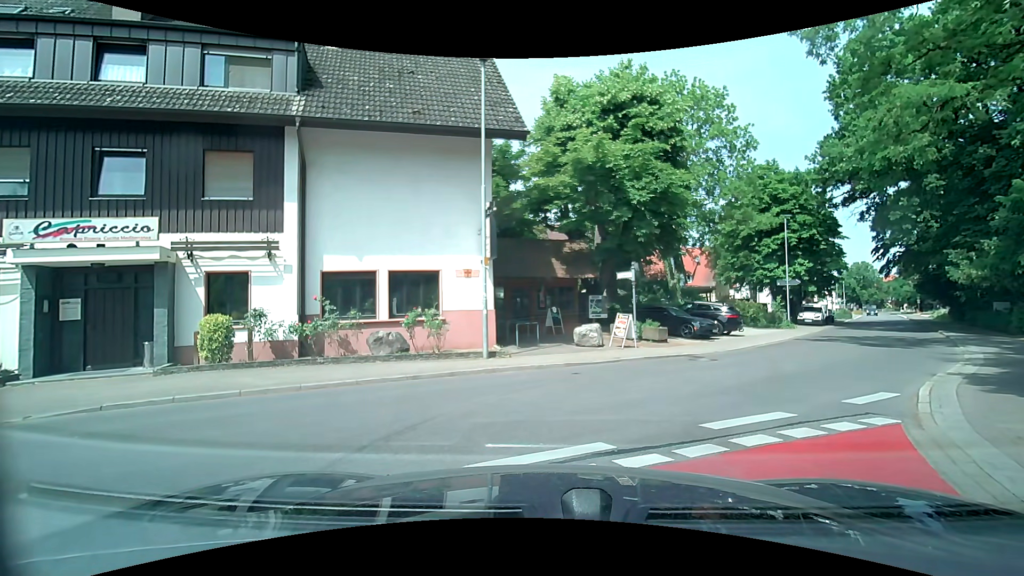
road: tertiary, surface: asphalt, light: Day
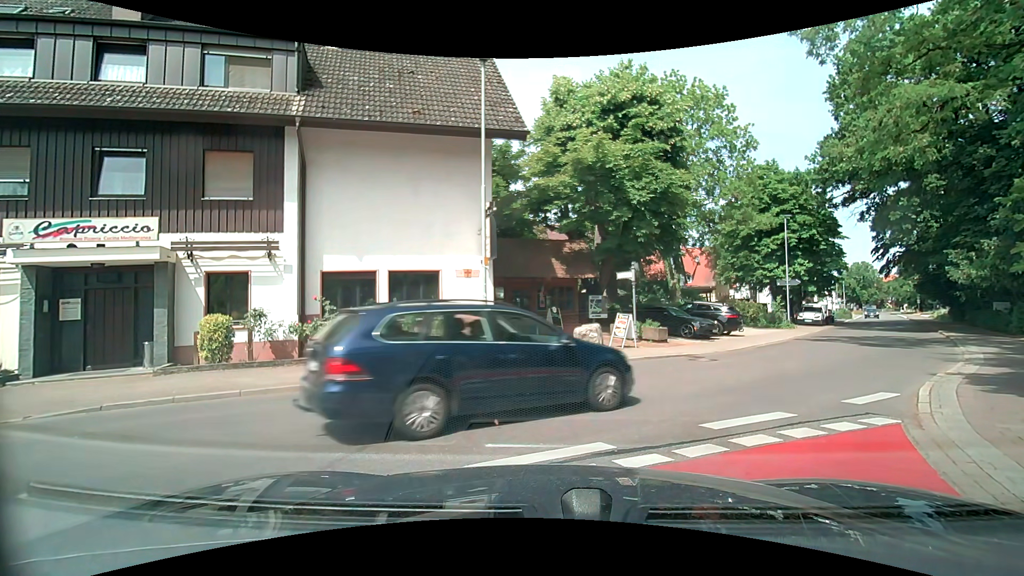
(0.0, 0.0) m; 0°
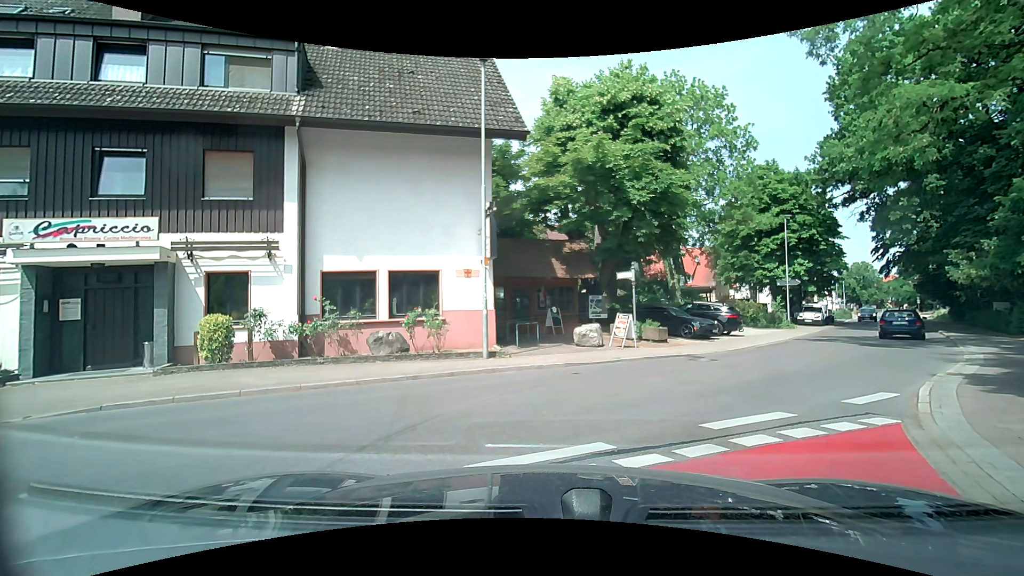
(0.0, 0.0) m; 0°
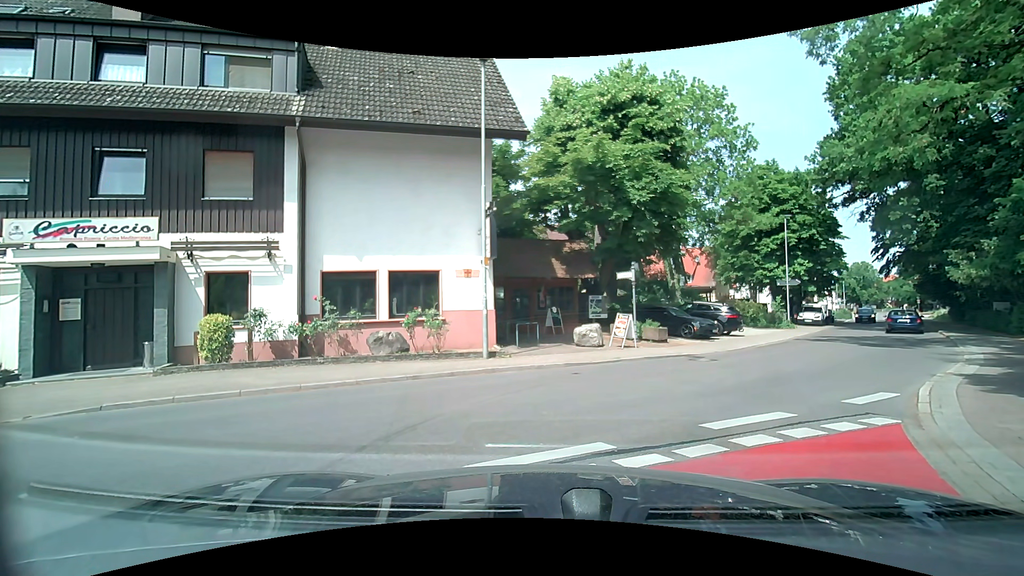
(0.0, 0.0) m; 0°
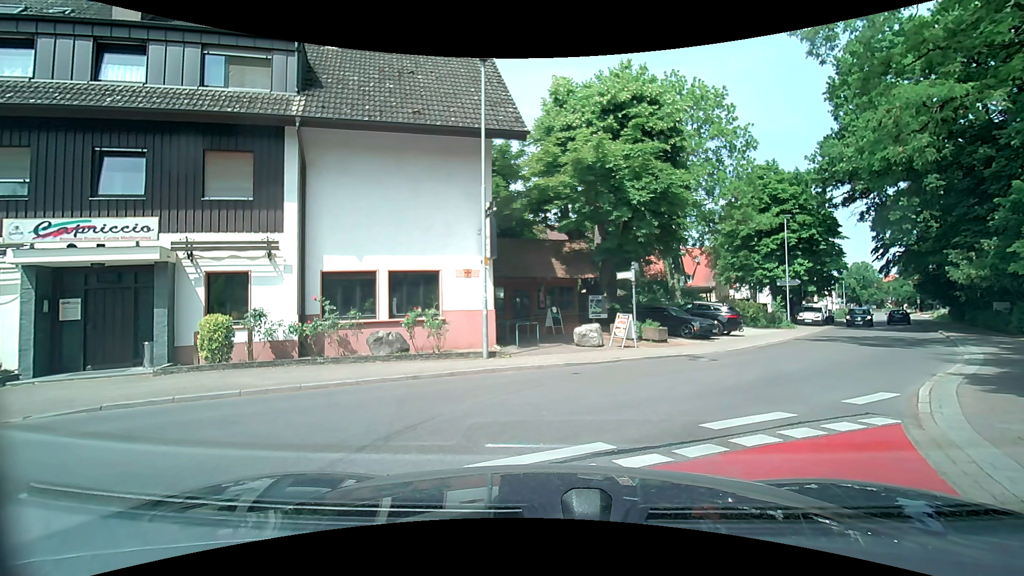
(0.0, 0.0) m; 0°
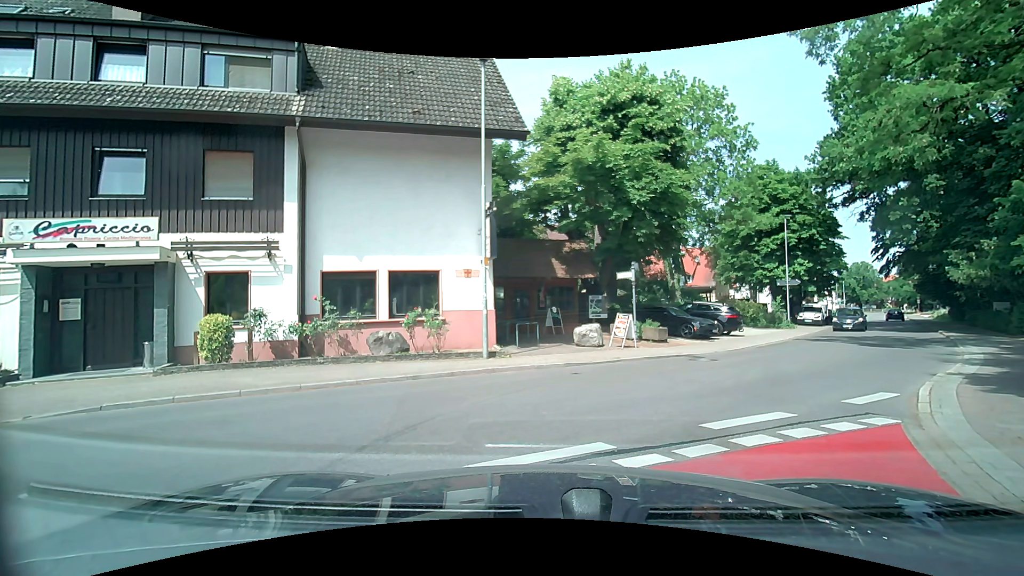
(0.0, 0.0) m; 0°
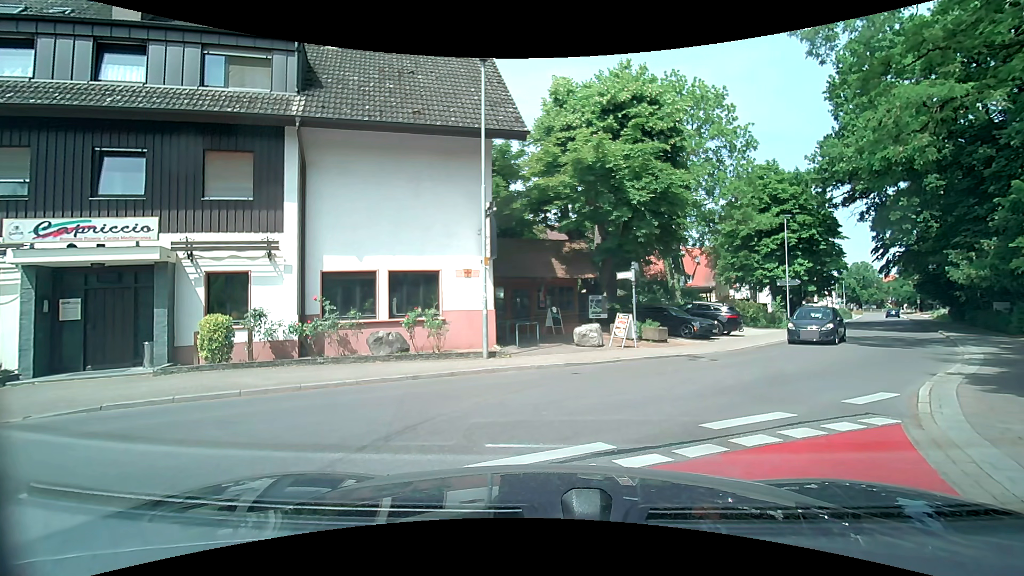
(0.0, 0.0) m; 0°
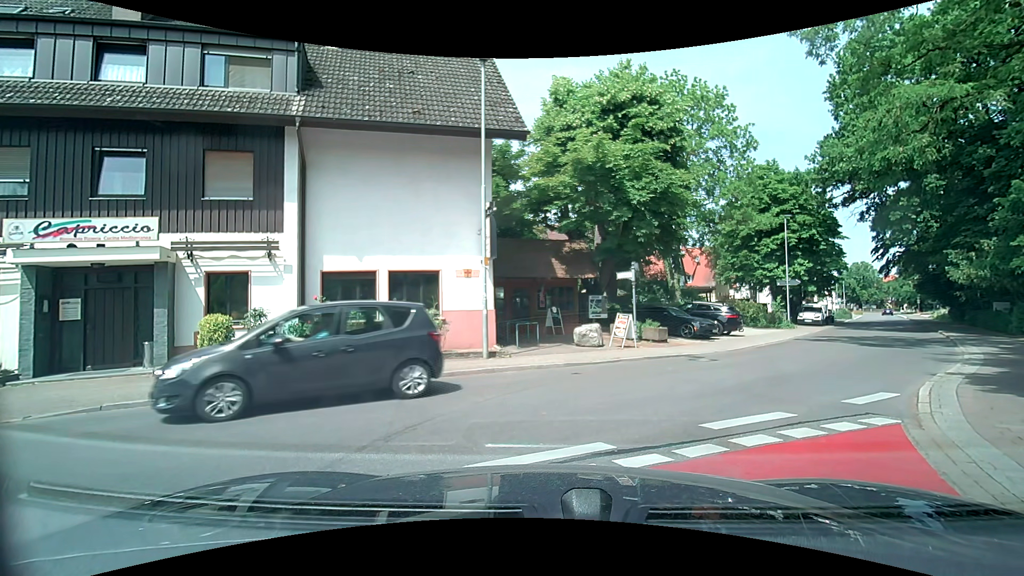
(0.0, 0.0) m; 0°
